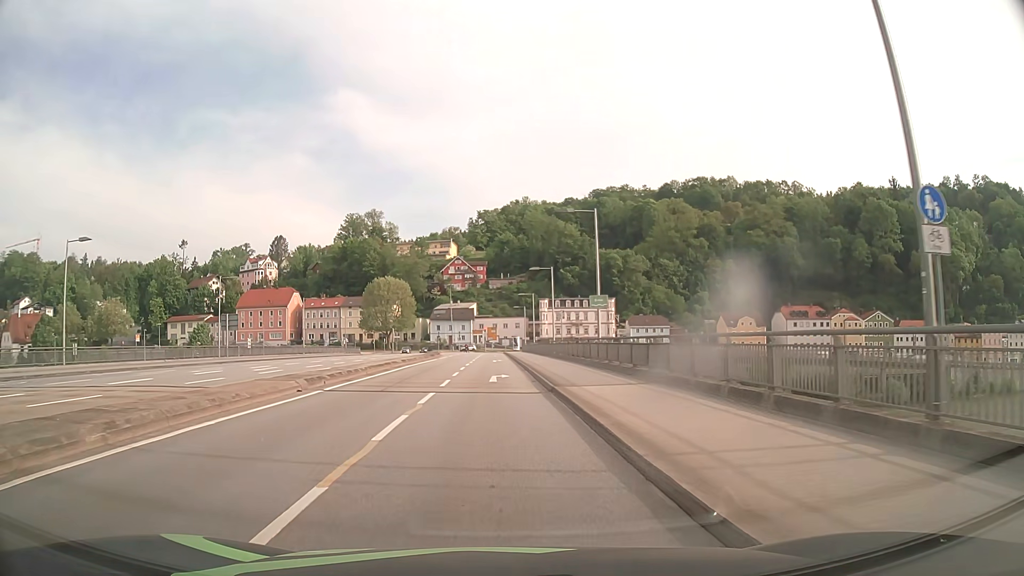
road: primary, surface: asphalt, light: Day
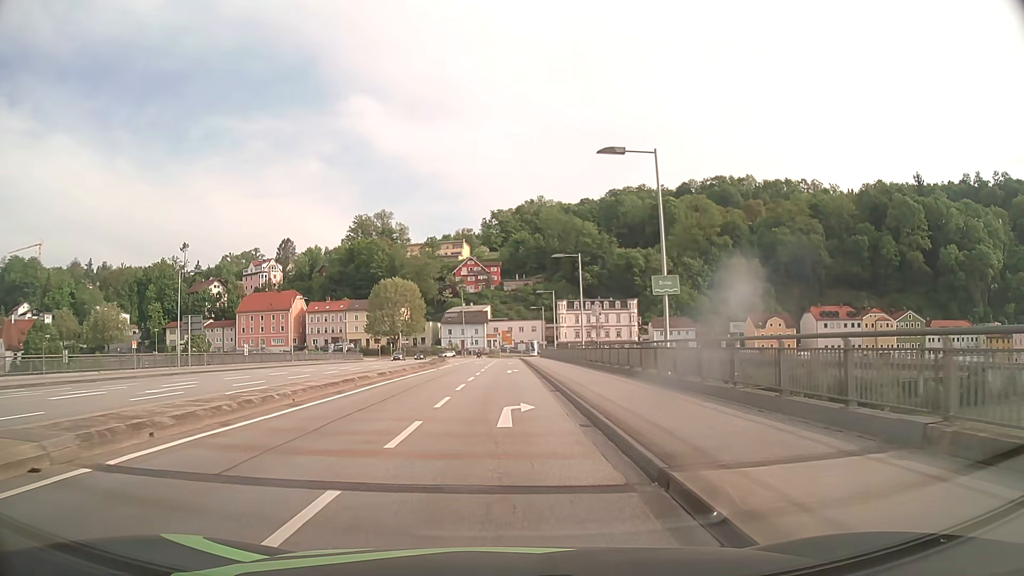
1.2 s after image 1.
(-0.1, +11.4) m; -1°
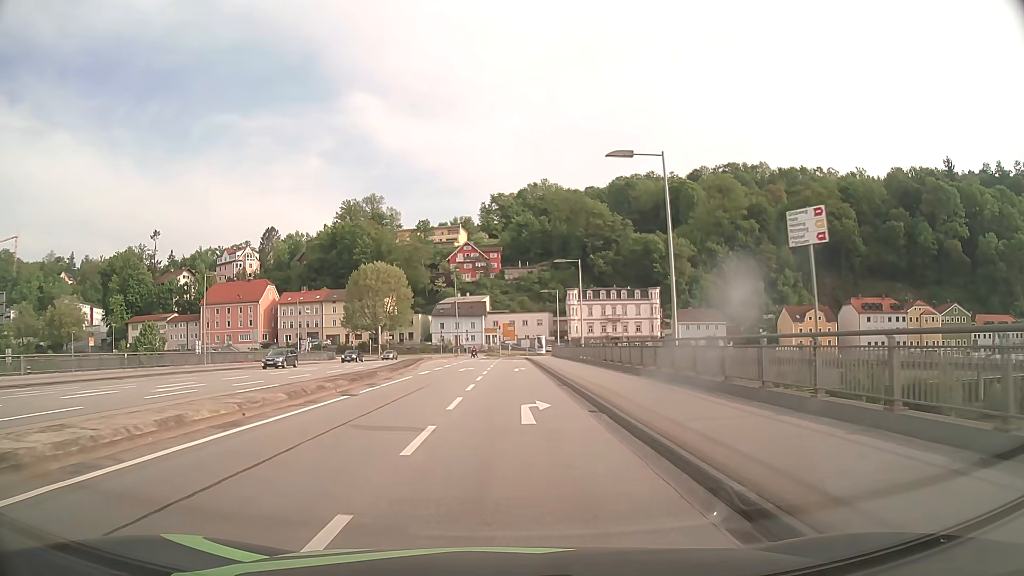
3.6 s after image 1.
(-0.2, +25.0) m; 0°
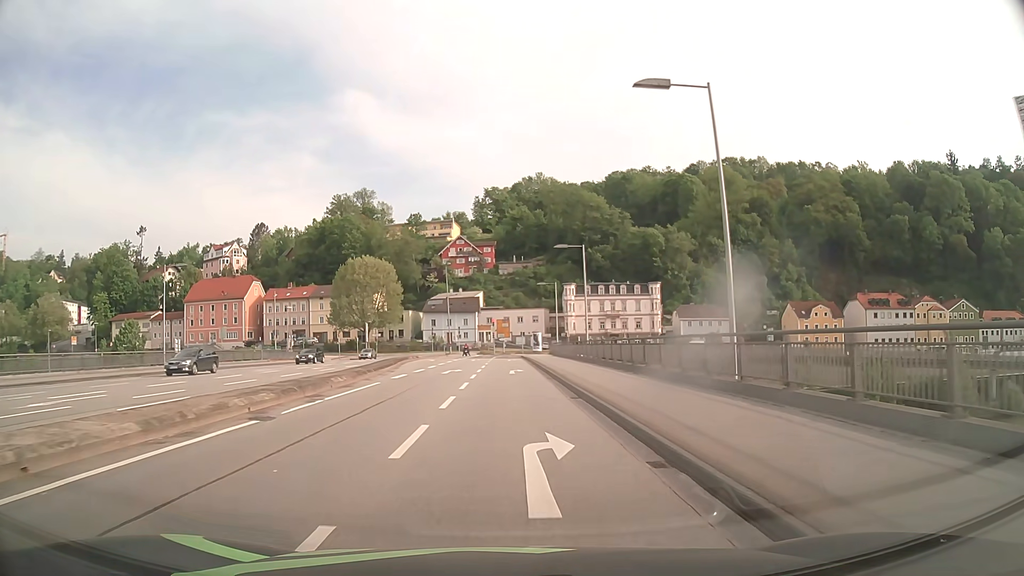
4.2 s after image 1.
(0.0, +6.3) m; 0°
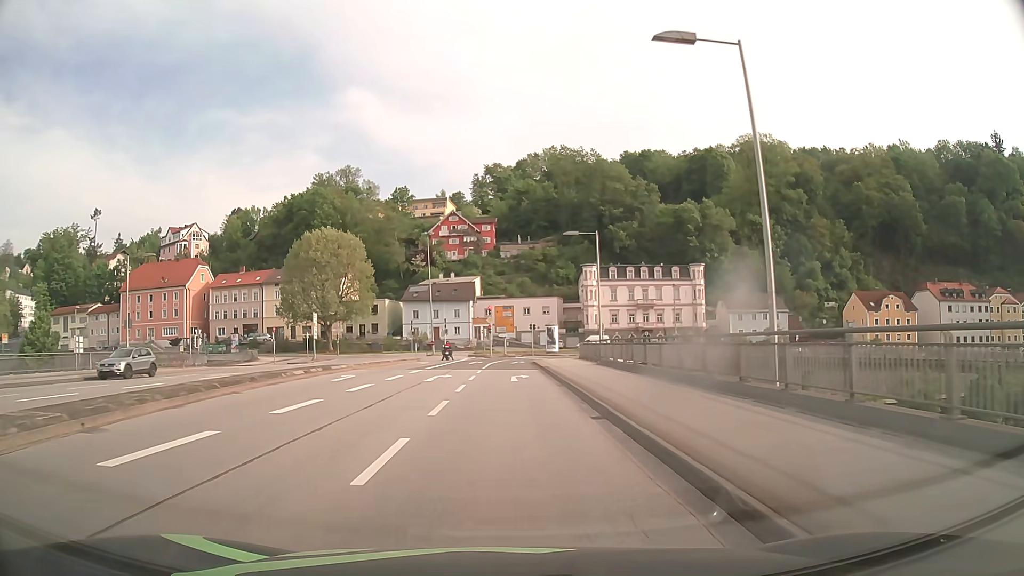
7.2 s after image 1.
(+0.1, +31.6) m; 0°
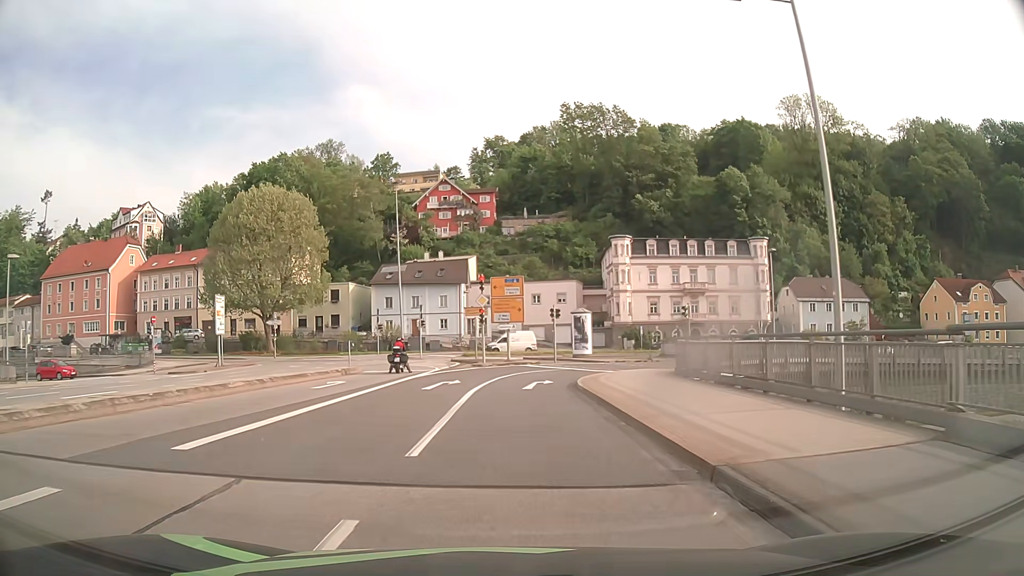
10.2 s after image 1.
(-0.1, +28.1) m; 0°
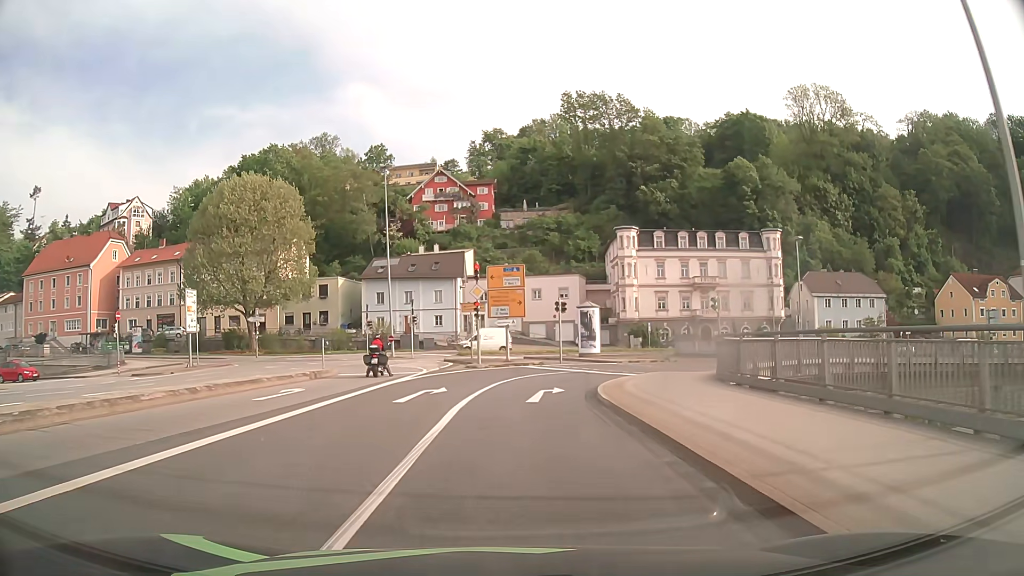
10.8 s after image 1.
(0.0, +5.0) m; 0°
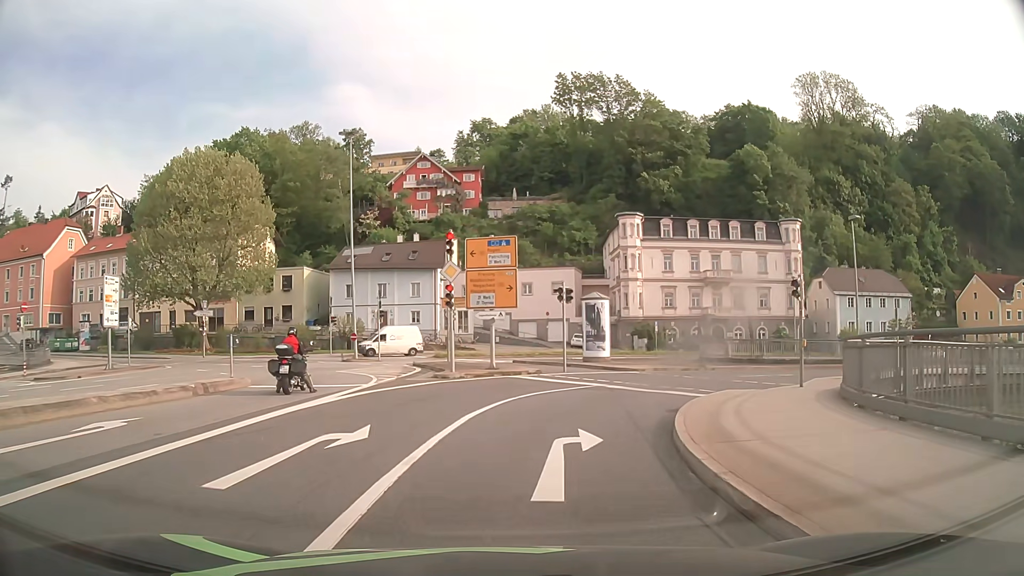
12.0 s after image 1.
(0.0, +9.4) m; +1°
(+1, +10) (+4, +19) (+12, +25) (+22, +27) (+32, +28) (+42, +28) (+52, +28) (+62, +29) (+72, +29) (+82, +30) m
